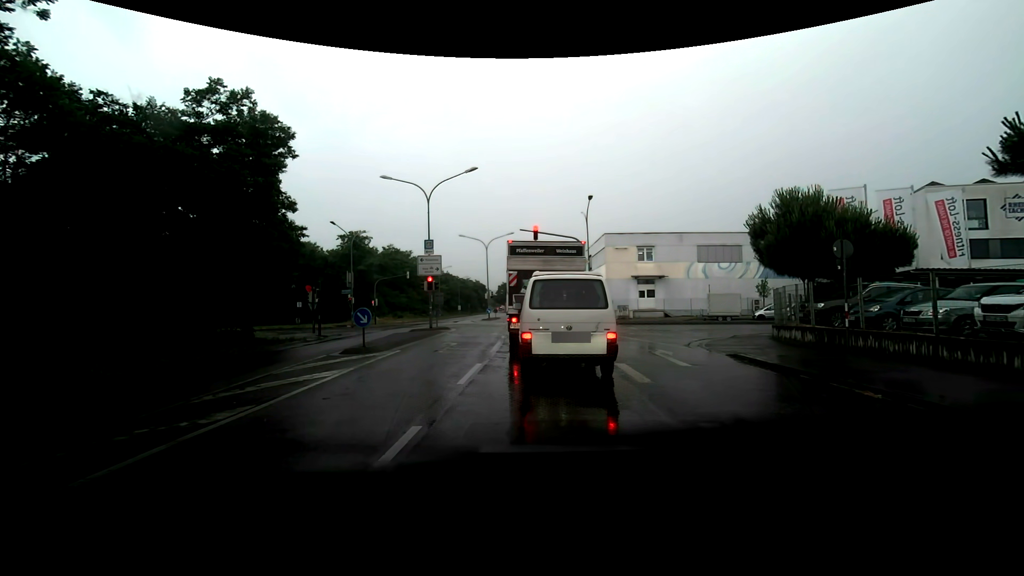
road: secondary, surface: asphalt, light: Day
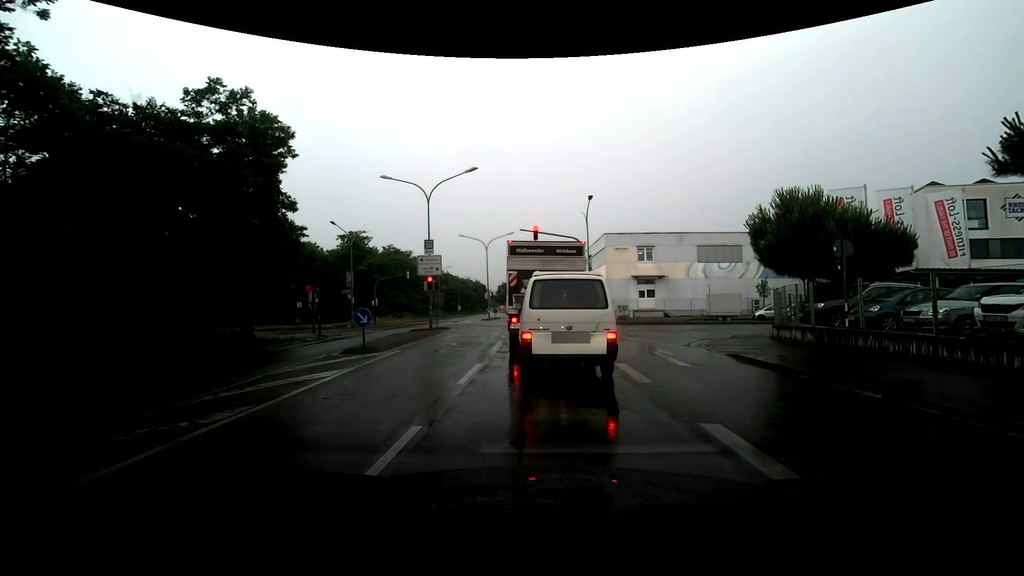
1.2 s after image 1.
(0.0, 0.0) m; 0°
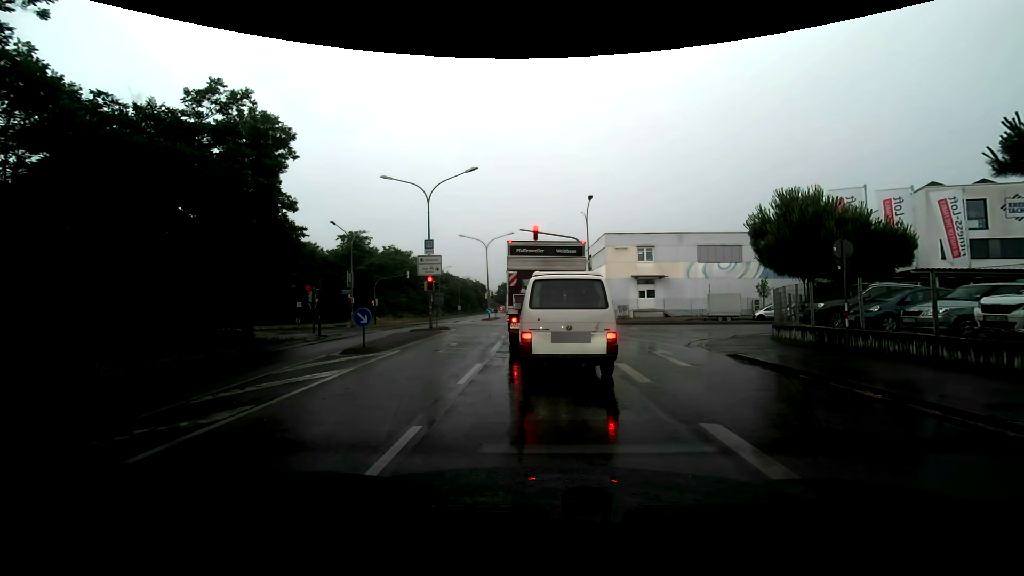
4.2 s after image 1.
(0.0, 0.0) m; 0°
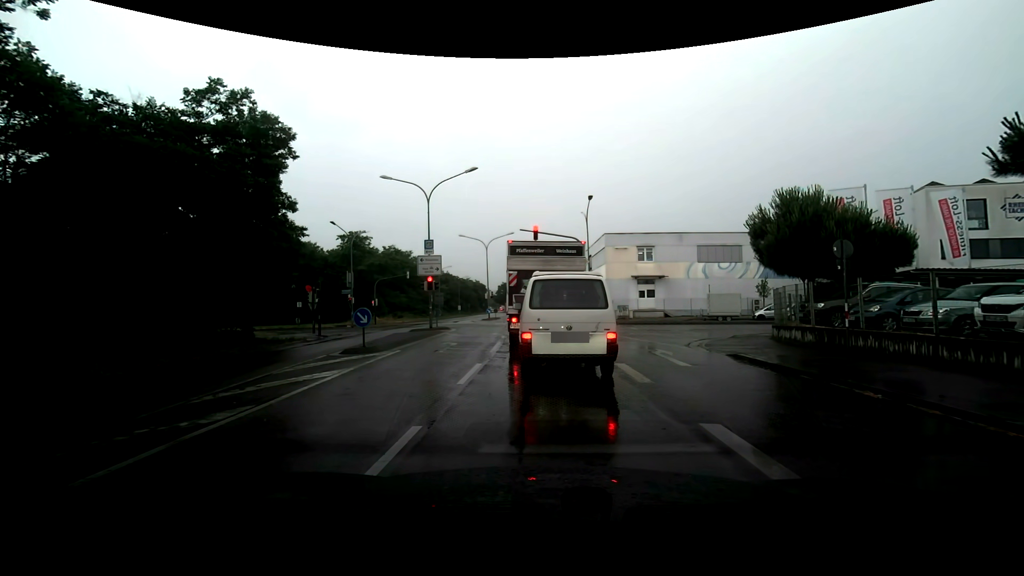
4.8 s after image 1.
(0.0, 0.0) m; 0°
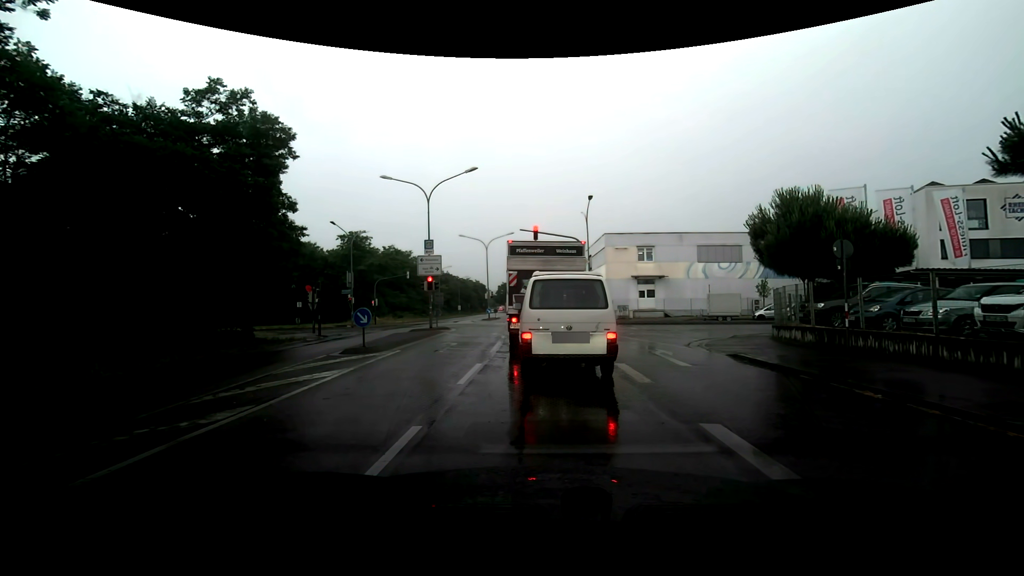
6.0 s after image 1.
(0.0, 0.0) m; 0°
(0, +10) (0, +20) (0, +30) (-1, +40) (-1, +50) (-2, +60) (-2, +70) (-2, +80) (-3, +90) (-4, +100) m
